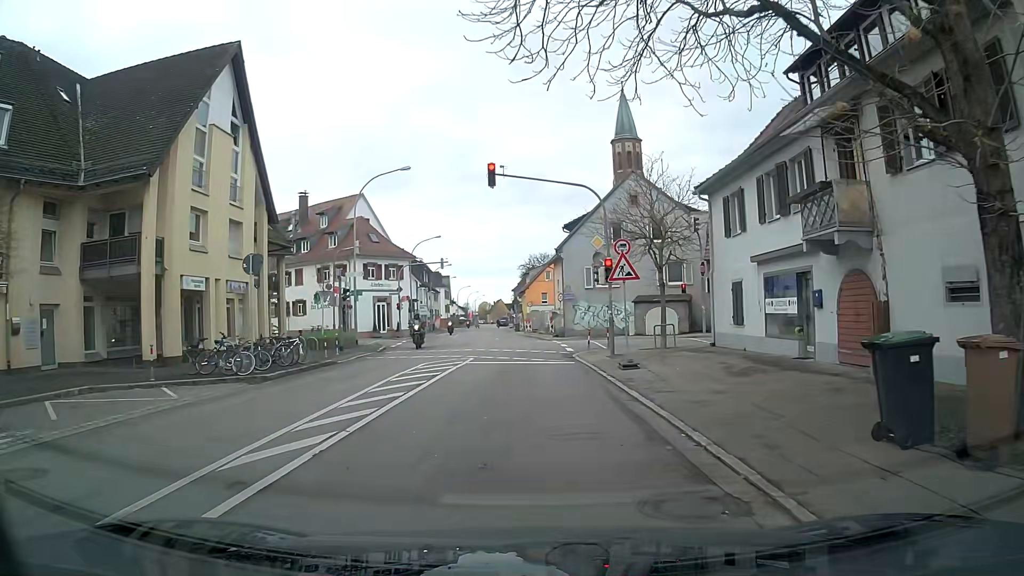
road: tertiary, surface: asphalt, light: Day
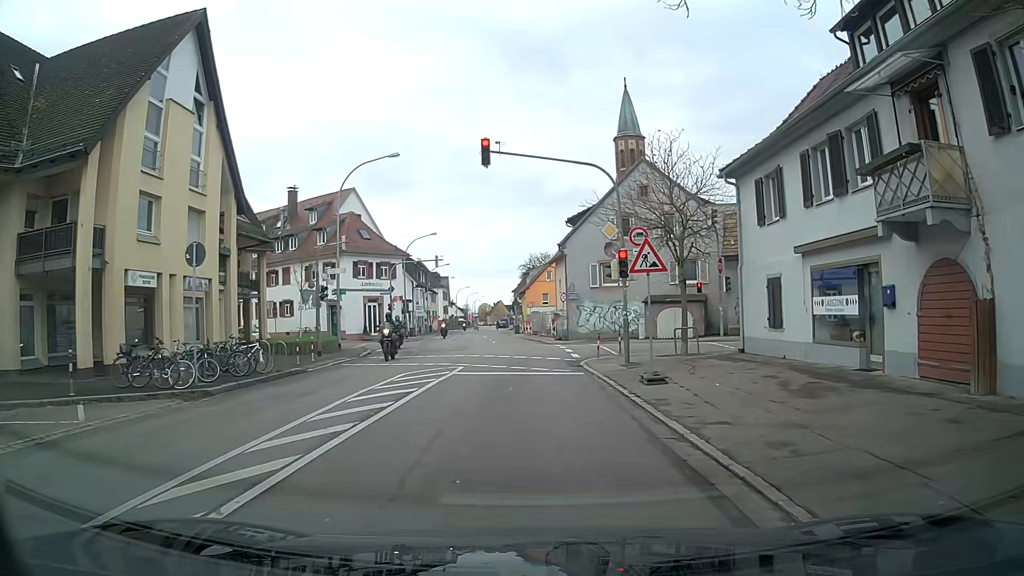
(0.0, +3.5) m; 0°
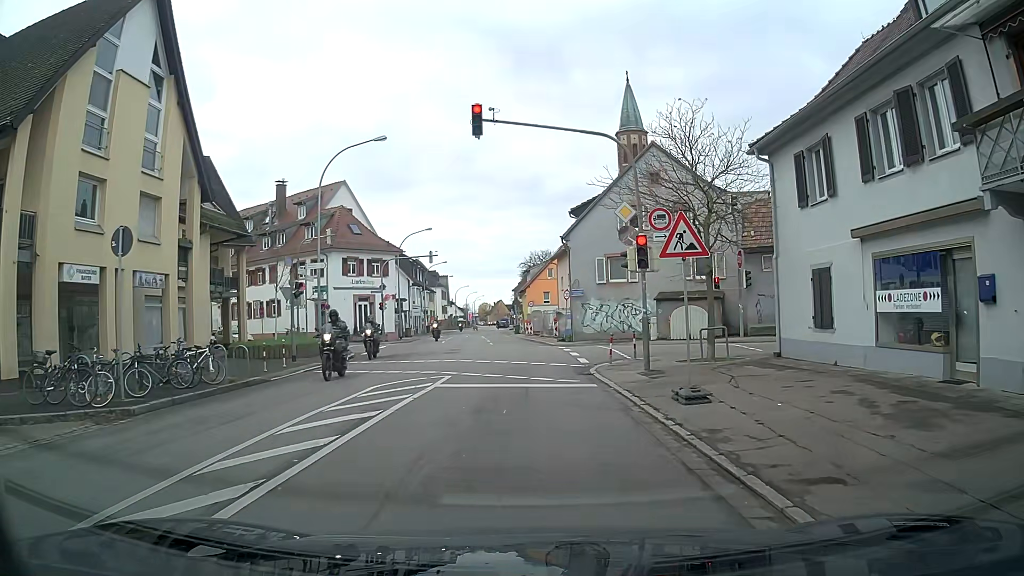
(0.0, +3.2) m; 0°
(0, +10) (0, +20) (+8, +24) (+17, +19) (+25, +14) (+33, +8) (+41, +3) (+50, -3) (+58, -8) (+67, -13) m
